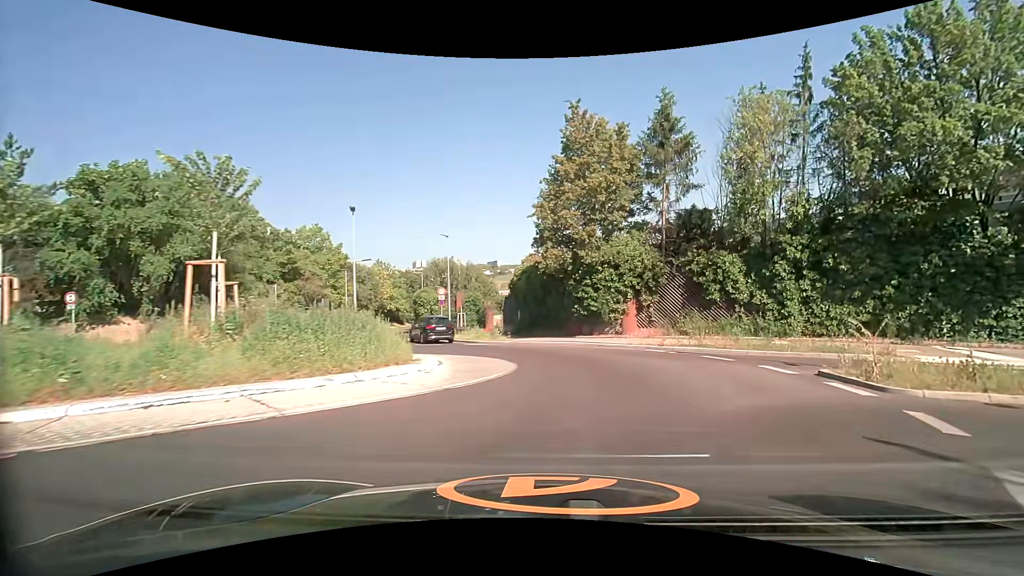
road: secondary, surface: asphalt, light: Day
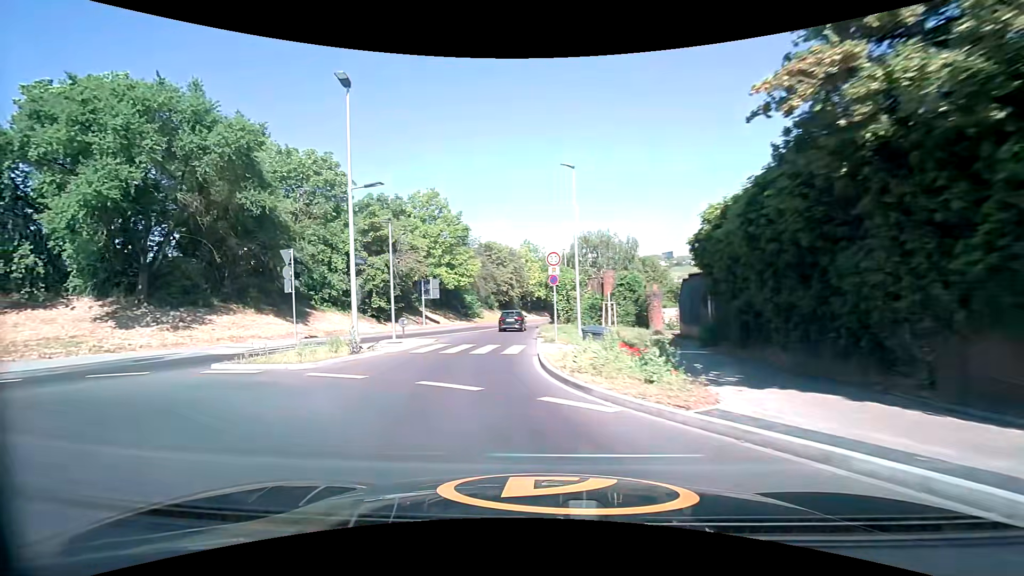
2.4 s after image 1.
(-1.1, +18.5) m; -21°
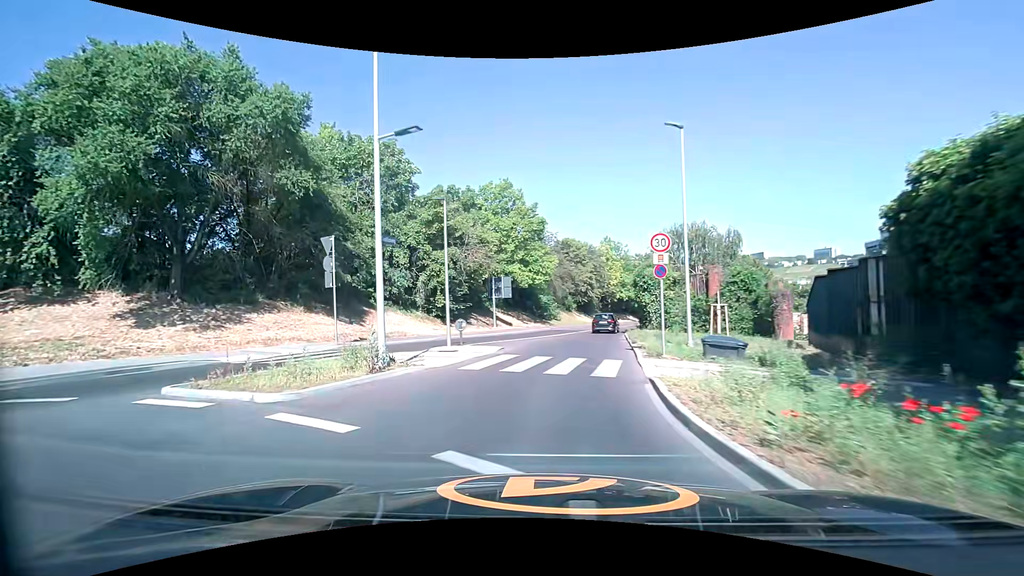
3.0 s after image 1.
(-0.4, +5.0) m; -8°
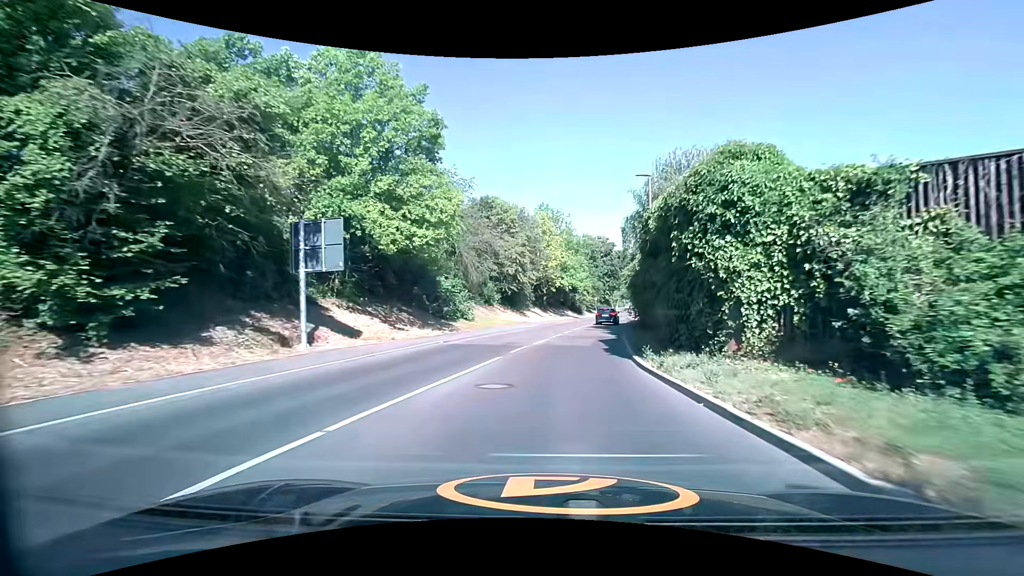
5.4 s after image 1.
(+1.2, +24.6) m; +9°
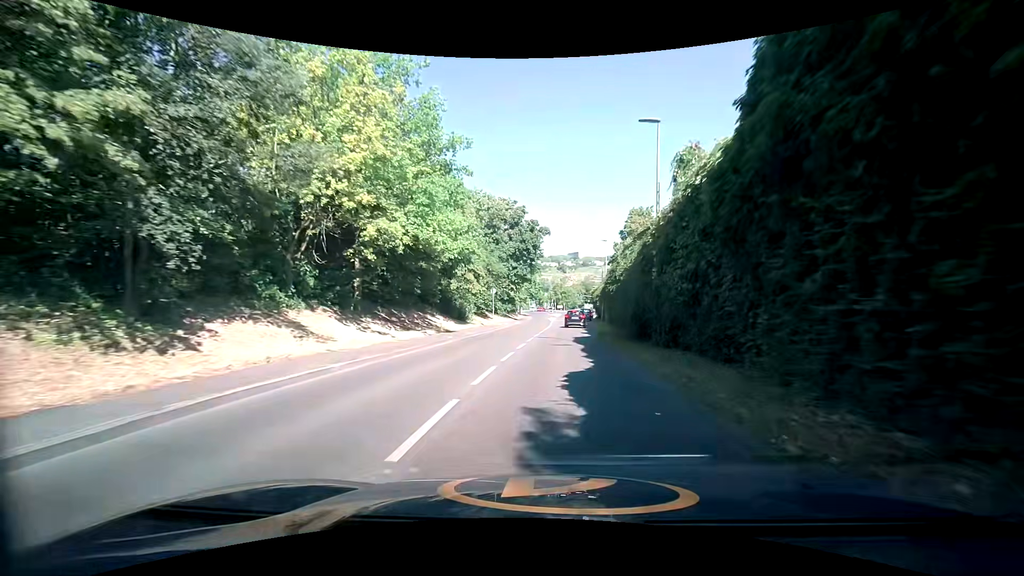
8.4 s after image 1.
(+4.0, +38.4) m; +11°
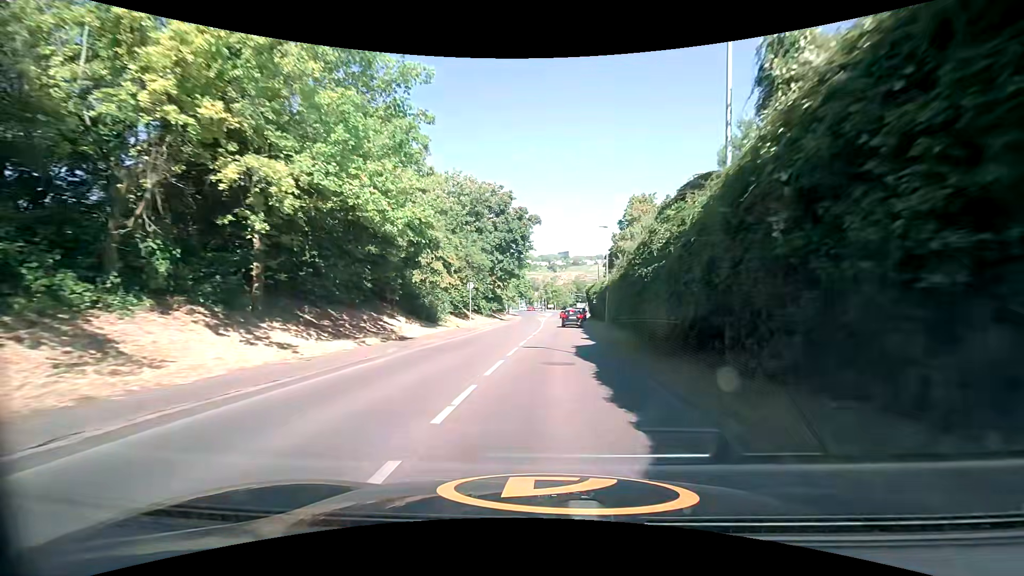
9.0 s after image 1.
(+0.1, +7.5) m; +2°
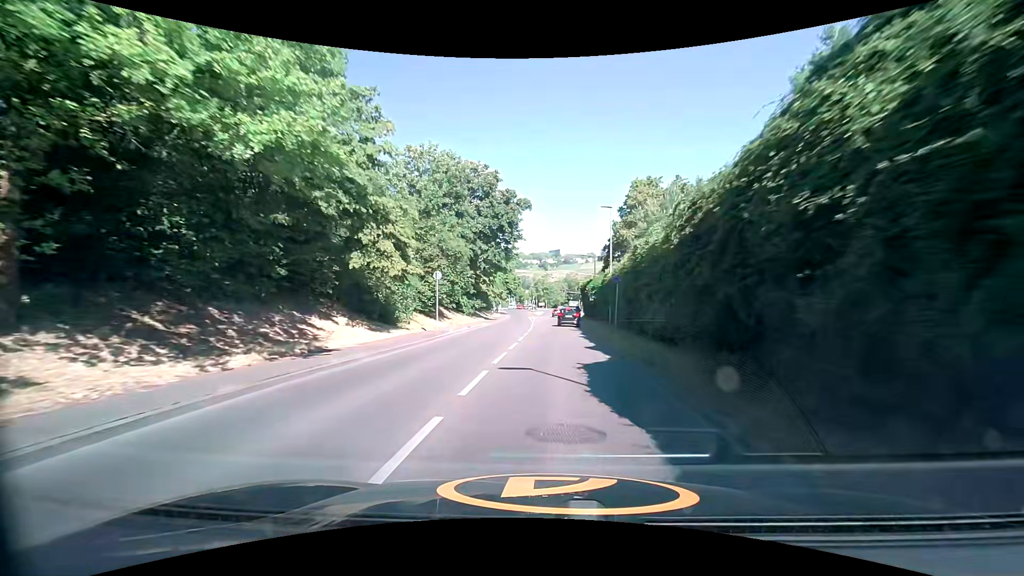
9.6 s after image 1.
(0.0, +7.3) m; +1°
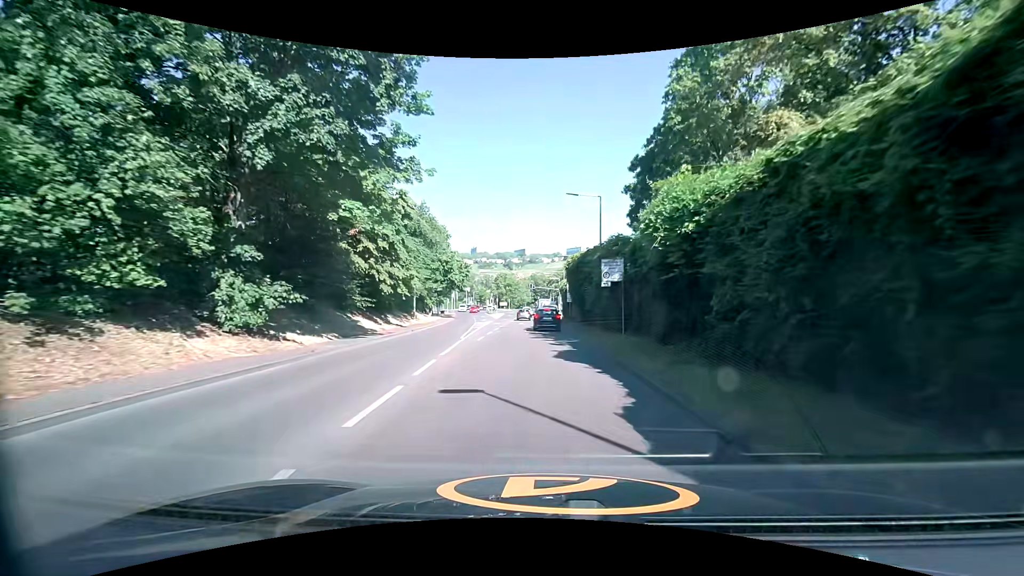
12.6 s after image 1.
(+0.7, +33.3) m; +3°
(0, +10) (0, +20) (+1, +30) (+1, +40) (+1, +50) (+1, +60) (+1, +70) (+1, +80) (+1, +90) (+1, +100) m
